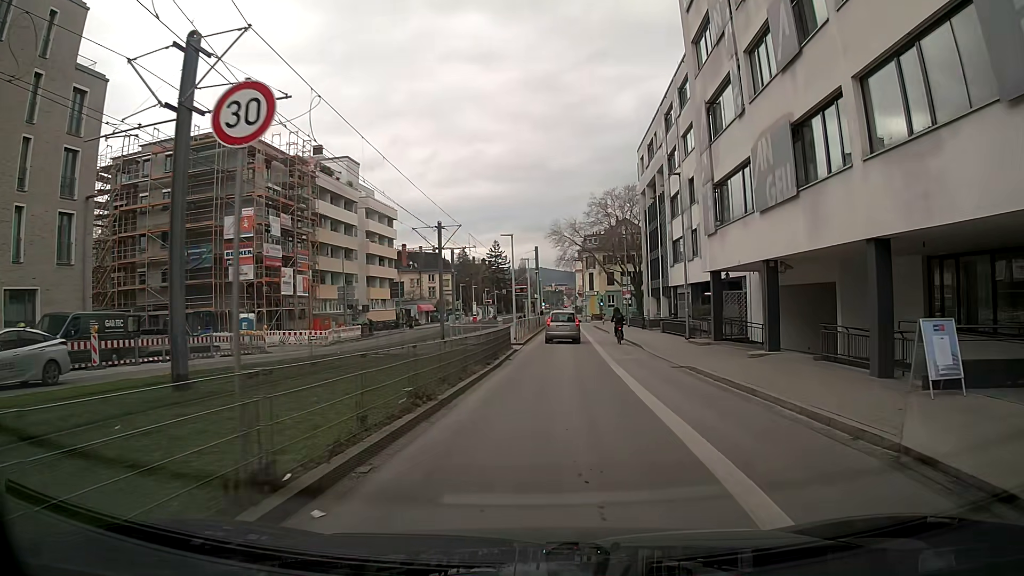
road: secondary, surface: asphalt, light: Day
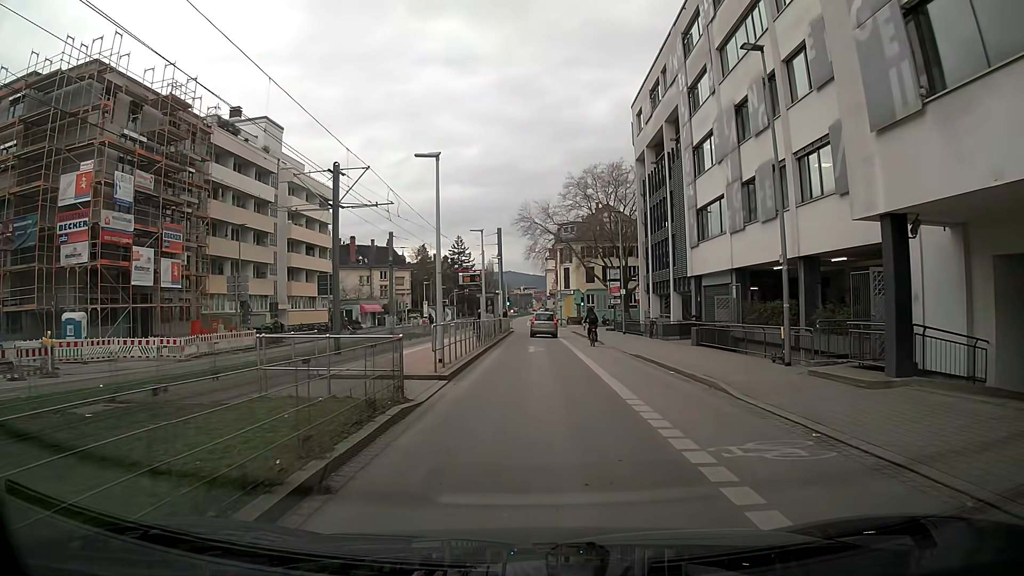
(+0.2, +16.8) m; +1°
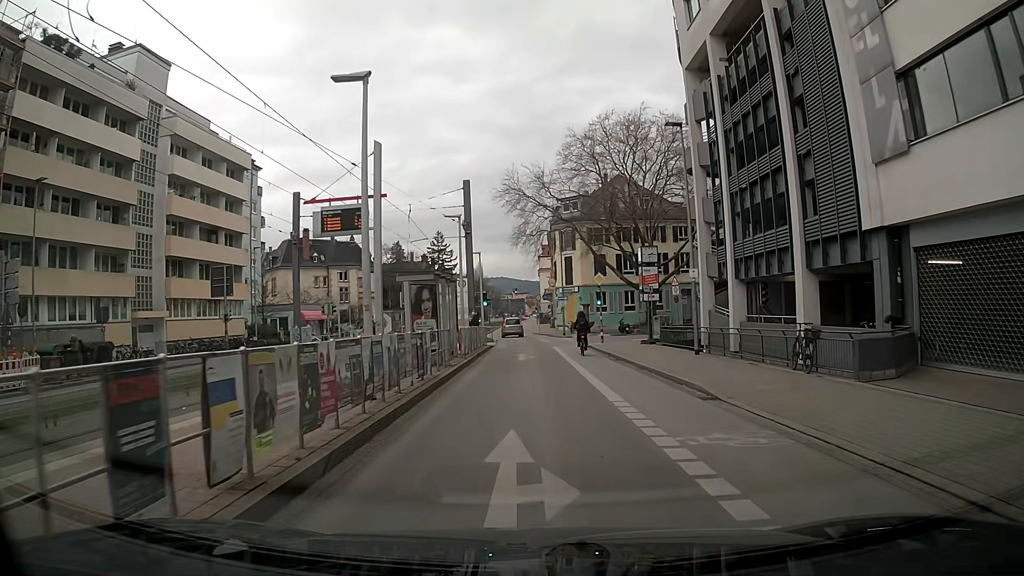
(+0.3, +21.5) m; -2°
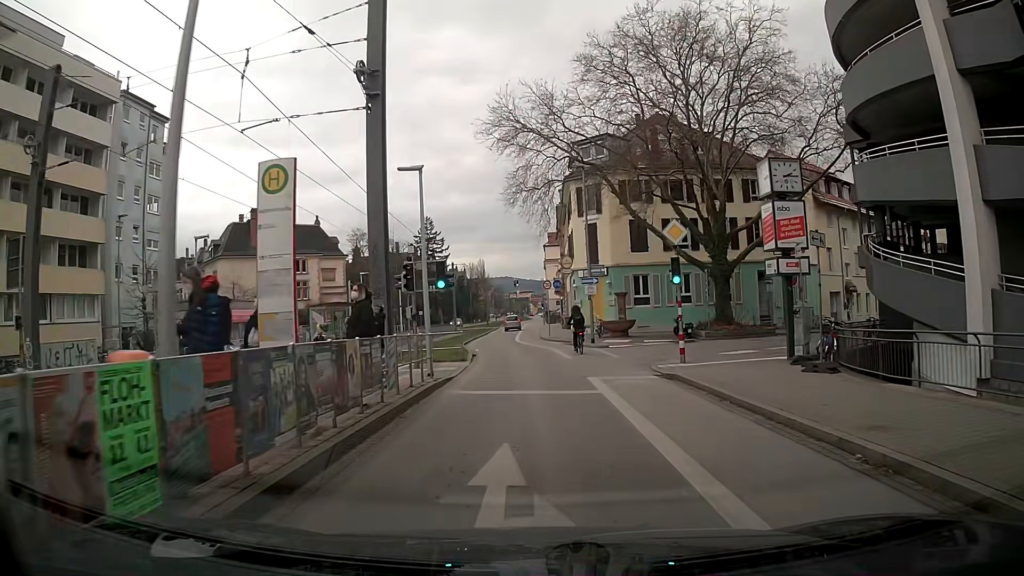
(+0.8, +21.0) m; +2°
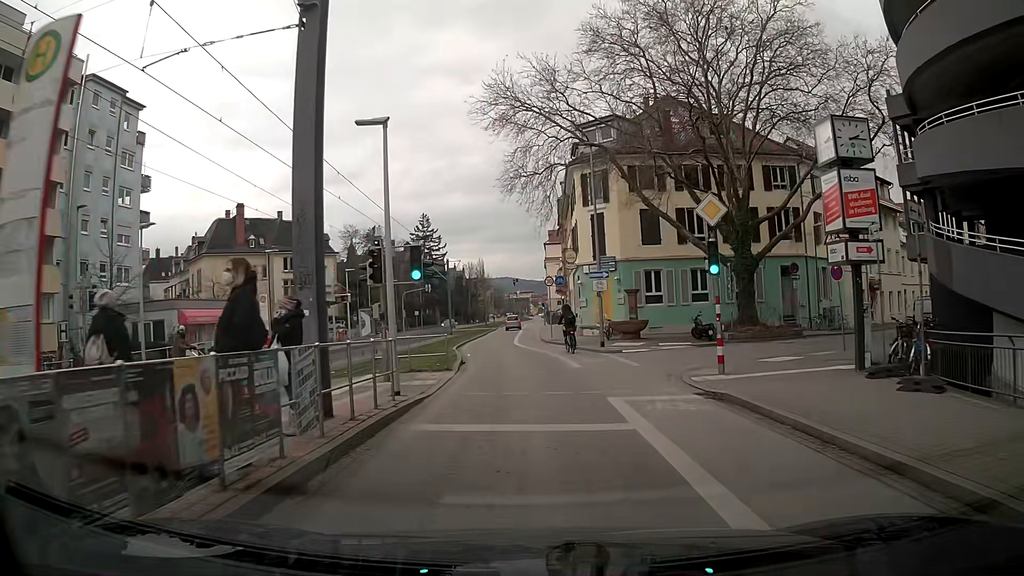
(0.0, +4.2) m; 0°
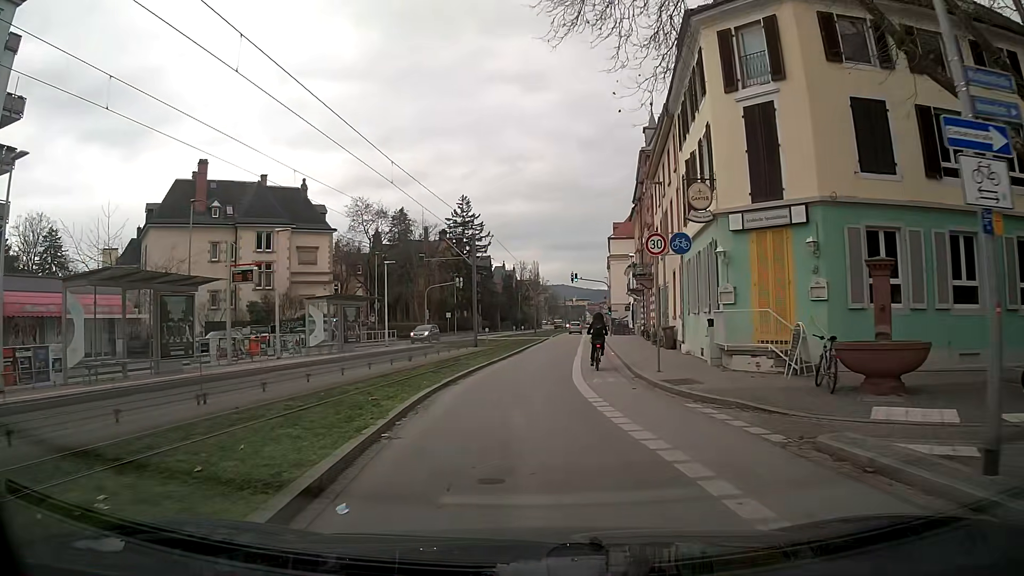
(-0.4, +21.9) m; -6°
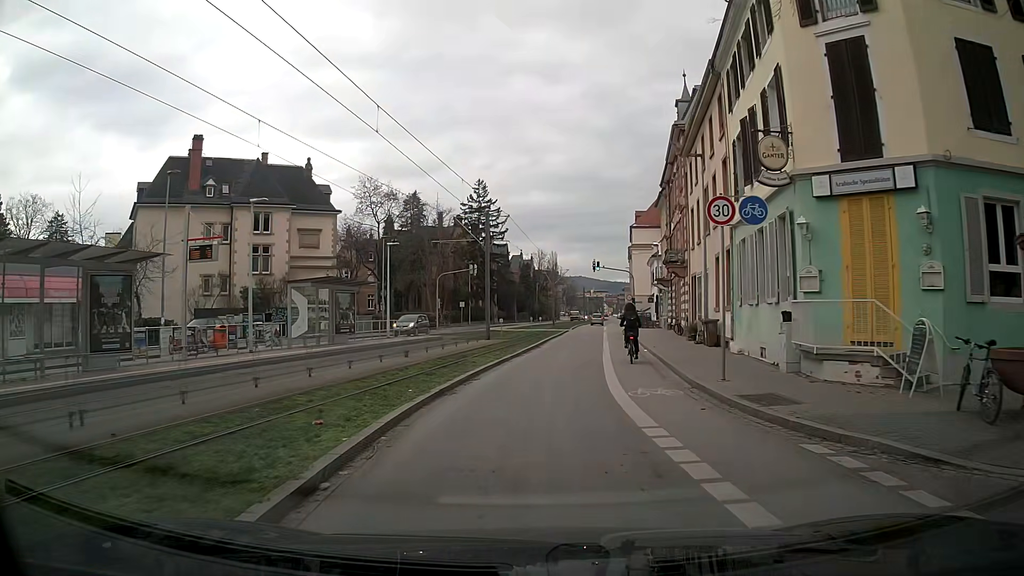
(0.0, +4.5) m; 0°
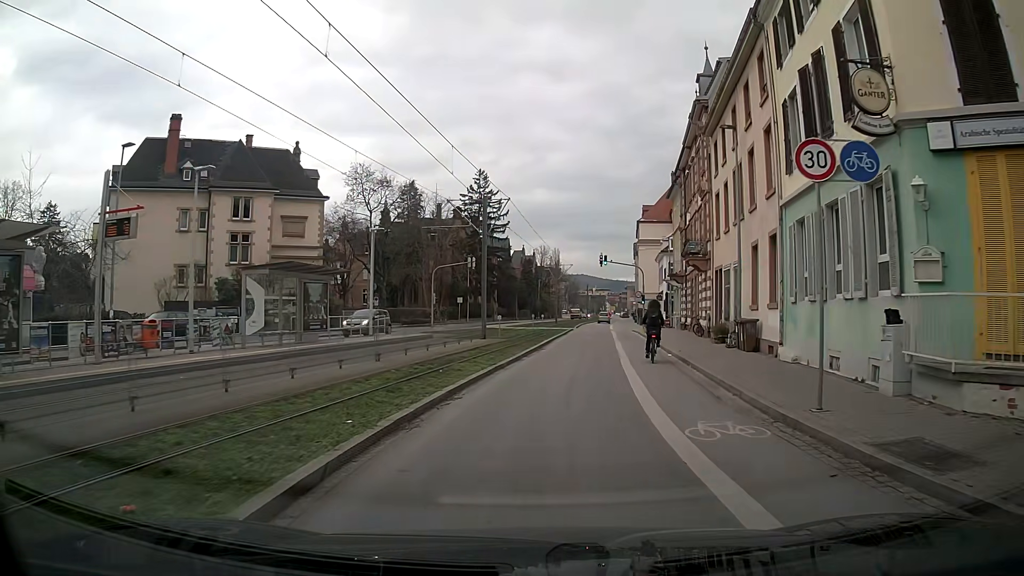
(0.0, +4.5) m; -1°
(0, +10) (+1, +20) (+2, +30) (+4, +40) (+5, +50) (+6, +60) (+7, +70) (+9, +79) (+10, +89) (+12, +99) m
